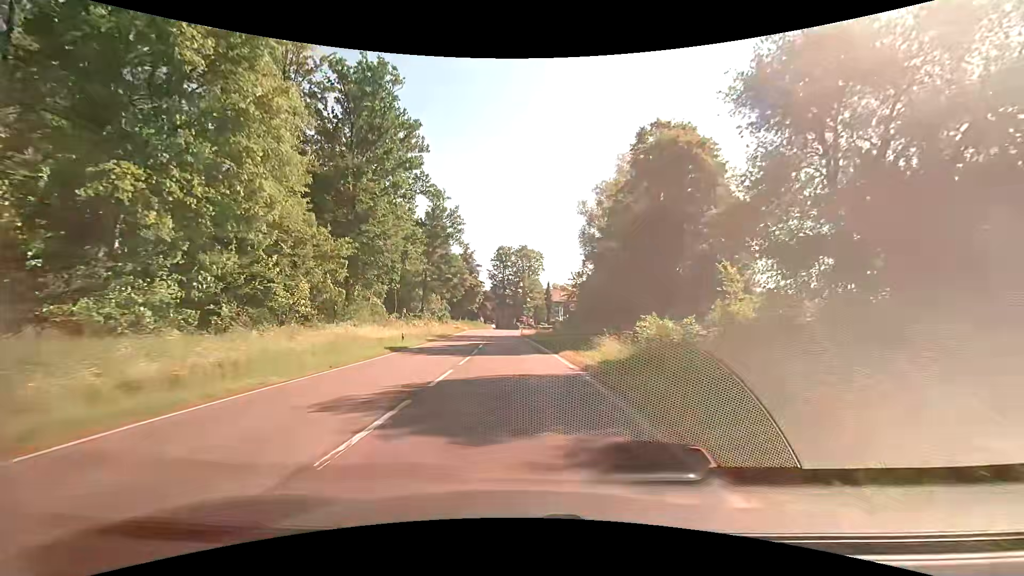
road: secondary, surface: asphalt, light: Day
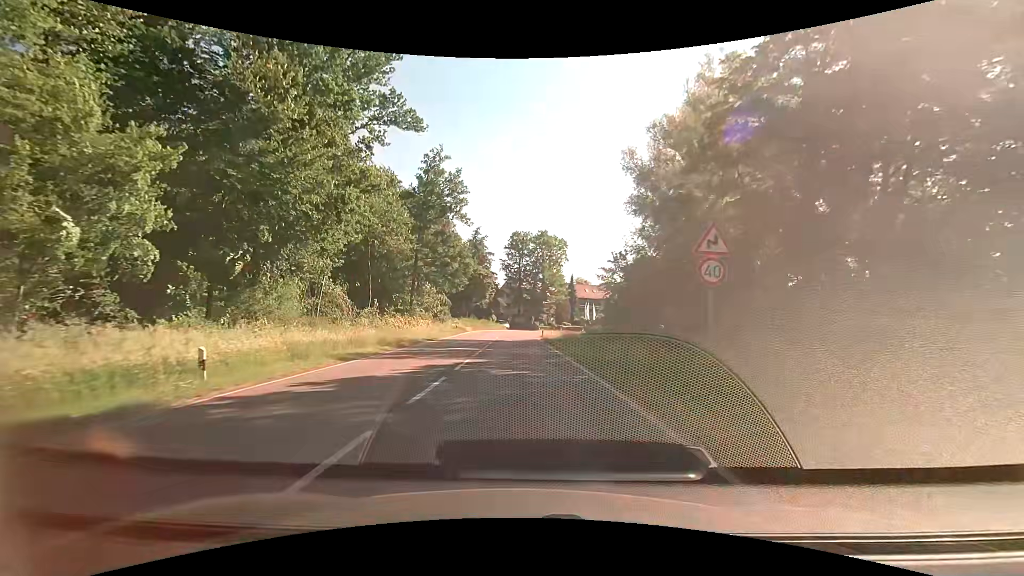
(-0.2, +20.5) m; -2°
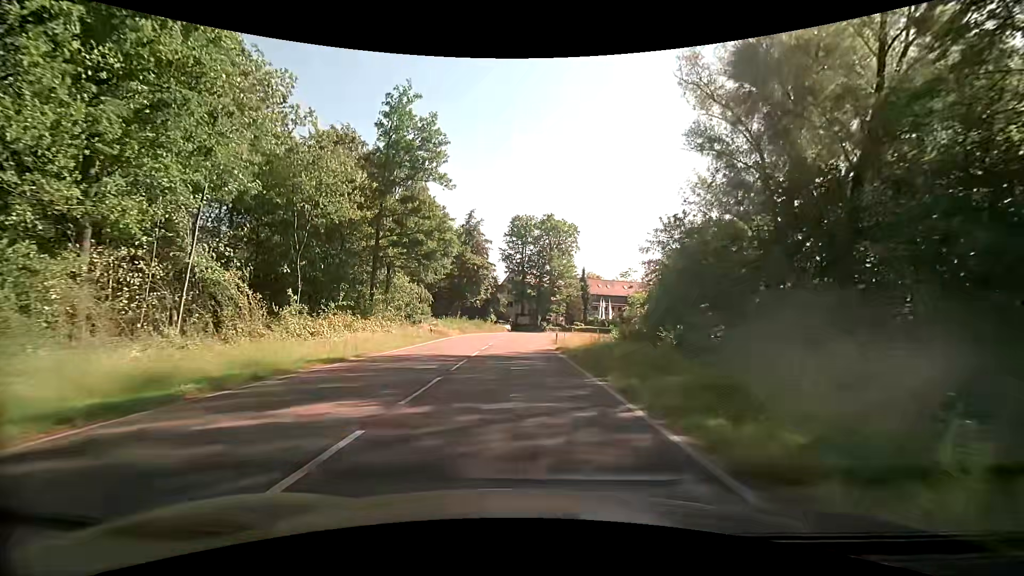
(0.0, +17.9) m; 0°
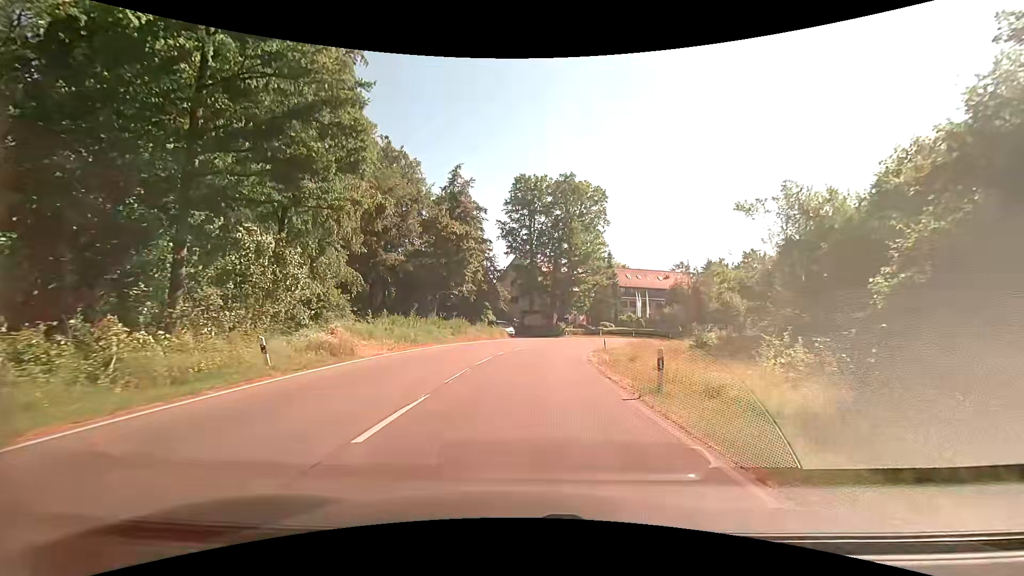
(-0.3, +26.7) m; 0°
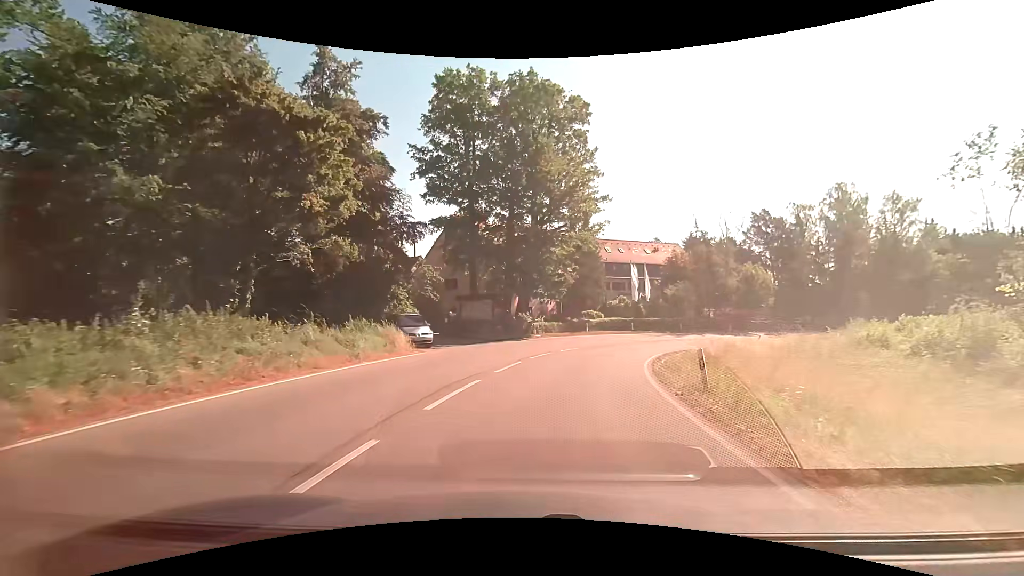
(+0.8, +27.9) m; +5°
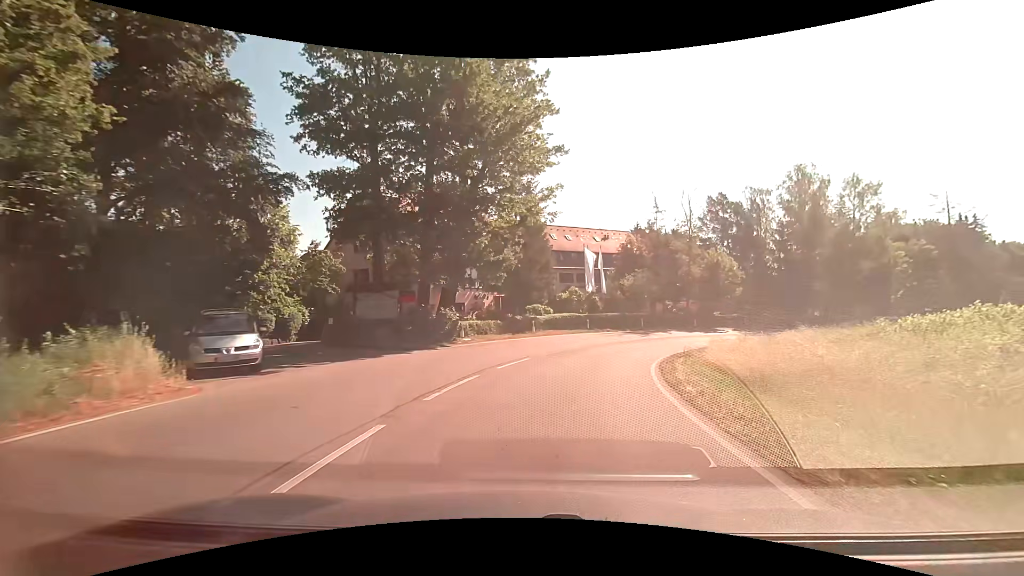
(+0.6, +10.9) m; +7°
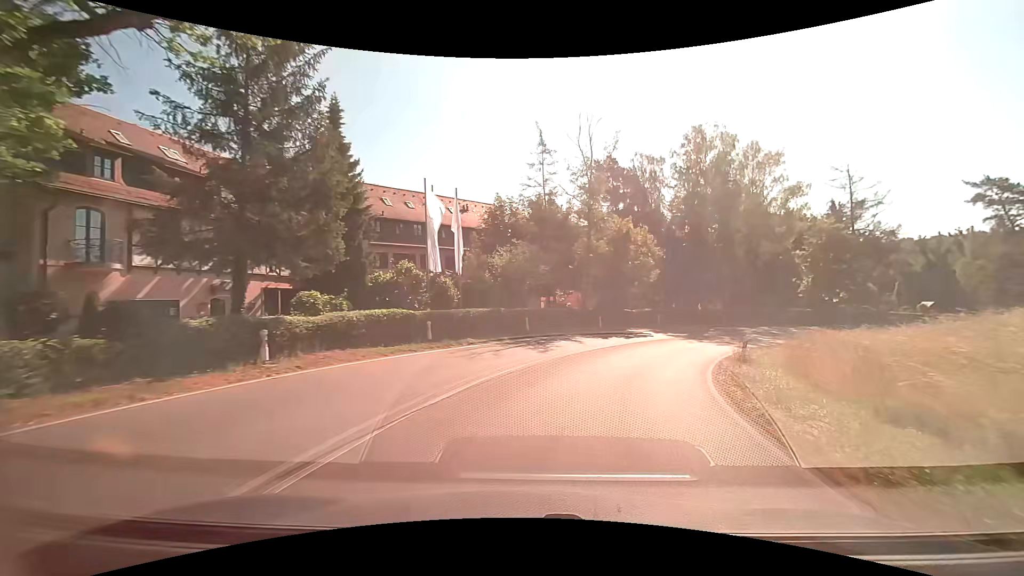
(+2.6, +21.3) m; +16°
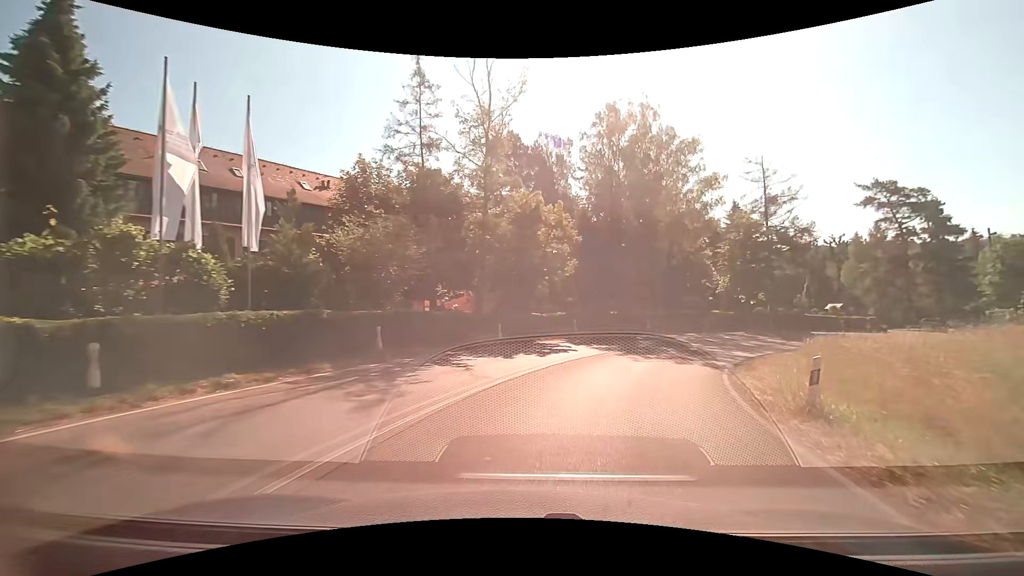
(+1.0, +10.7) m; +11°
(+1, +10) (+4, +19) (+10, +28) (+17, +35) (+26, +40) (+35, +43) (+45, +45) (+55, +45) (+65, +43) (+74, +41) m
